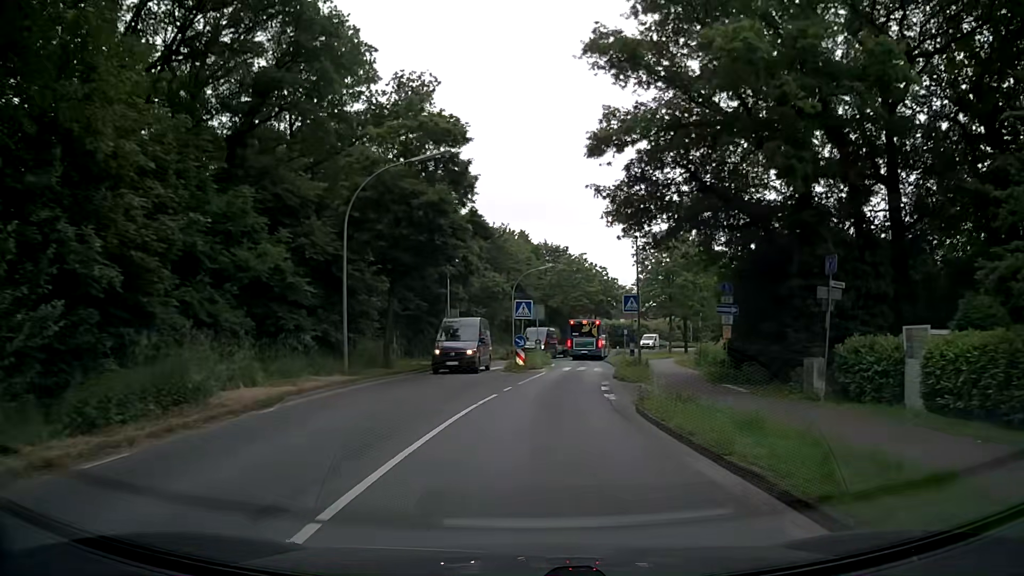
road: secondary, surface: asphalt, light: Day
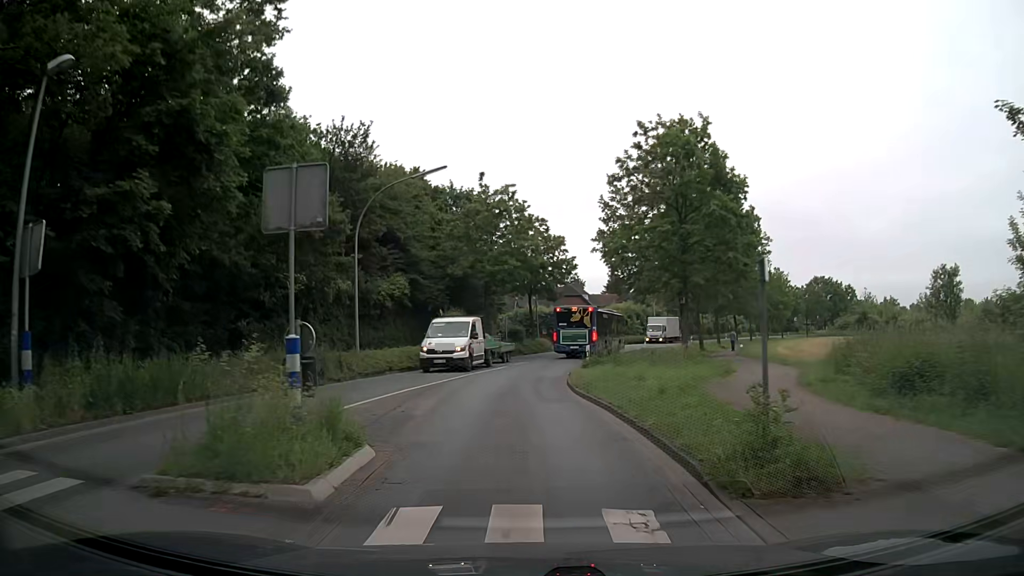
(+2.6, +31.7) m; +7°
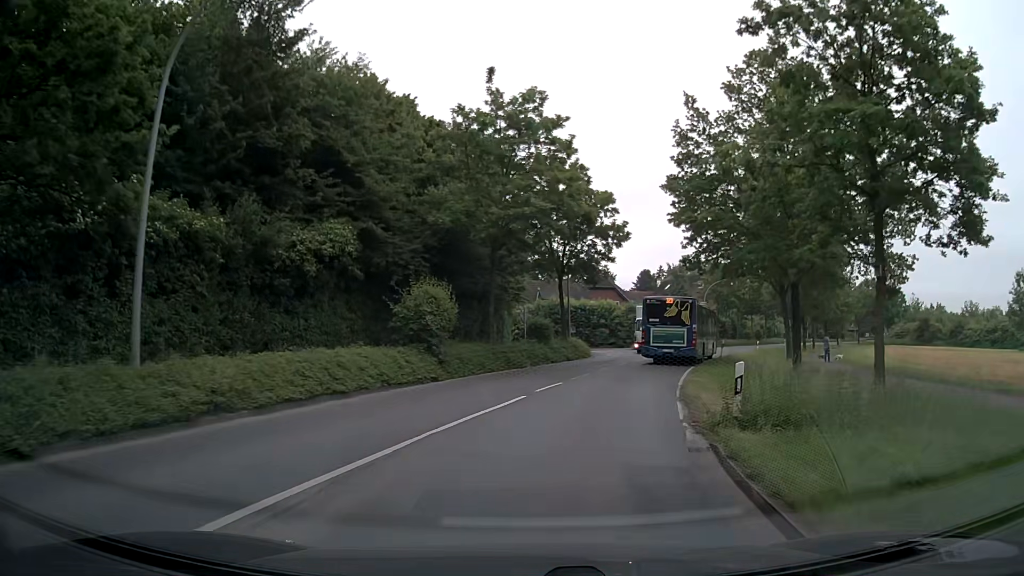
(-0.5, +16.8) m; -2°
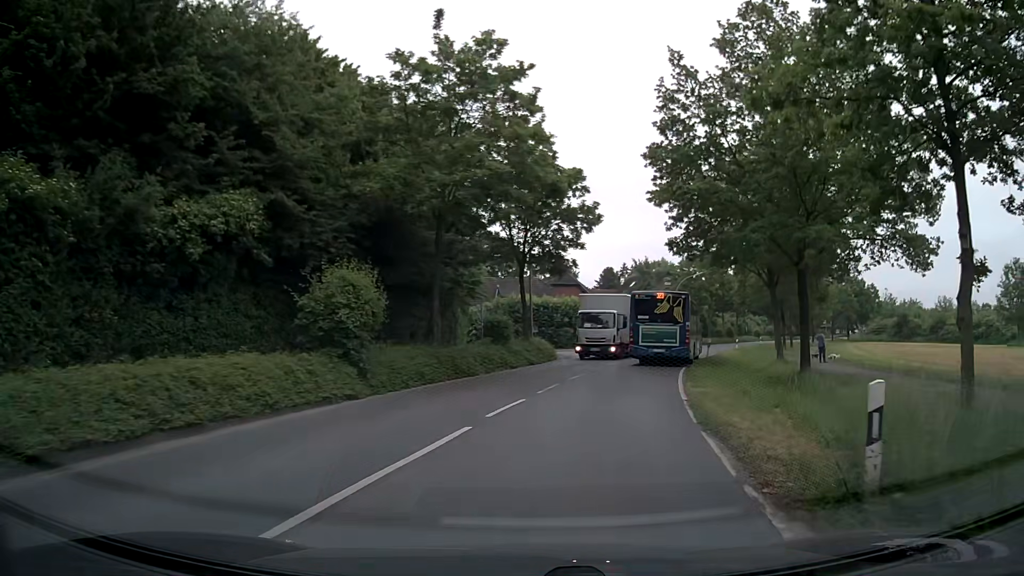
(+0.1, +5.1) m; +3°
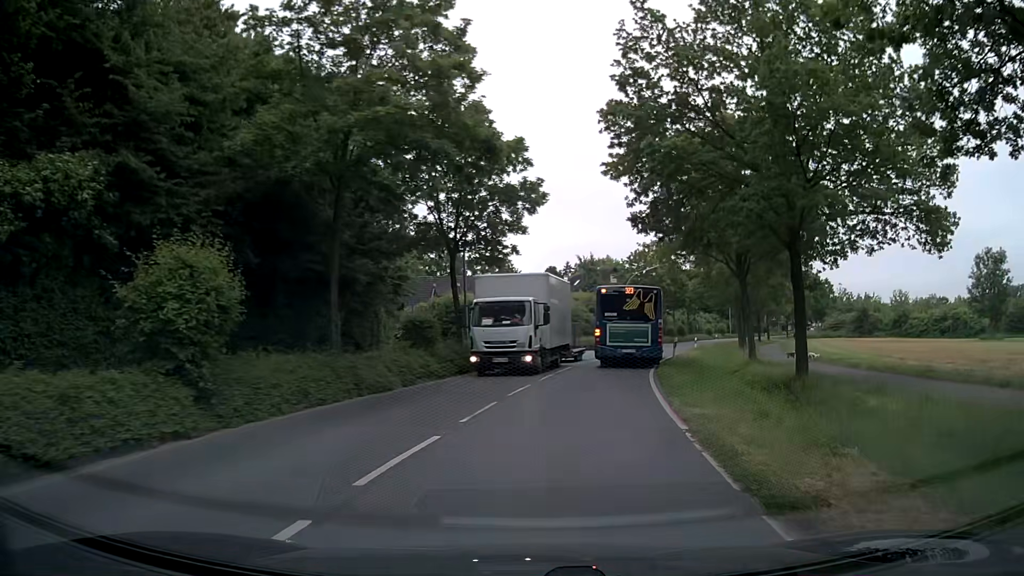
(+0.2, +5.0) m; +5°
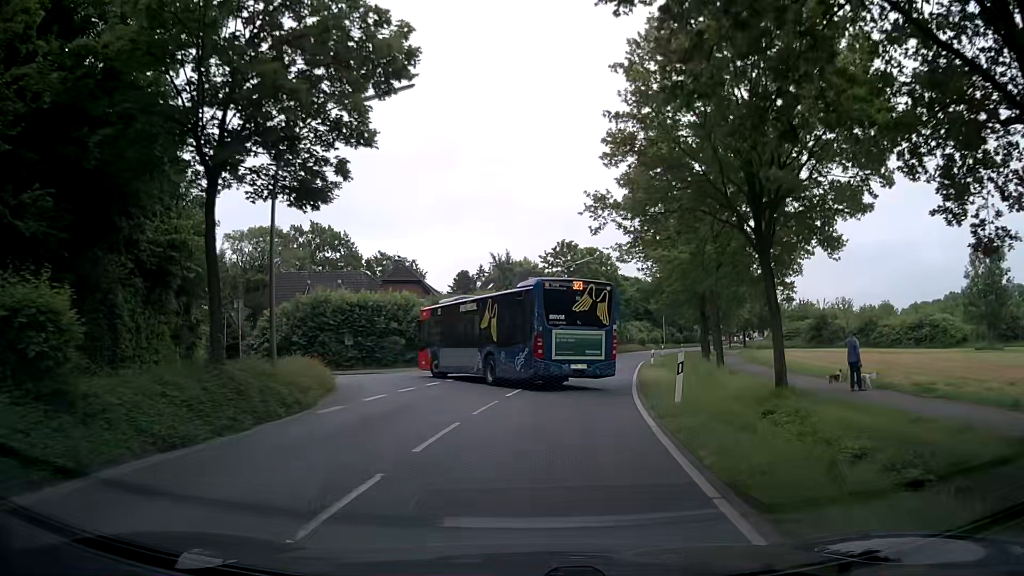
(+1.1, +15.2) m; +6°
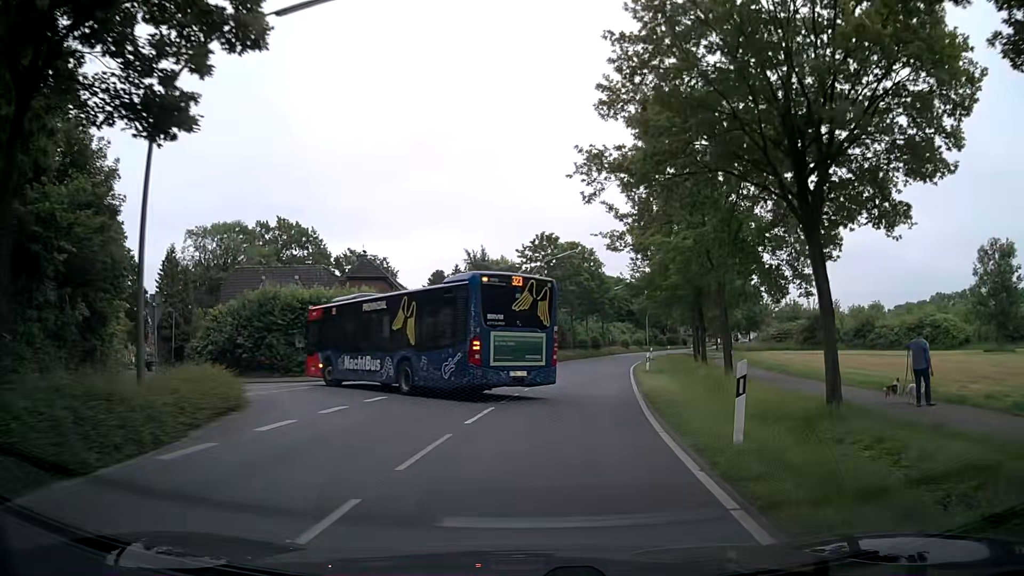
(+0.1, +5.5) m; +2°
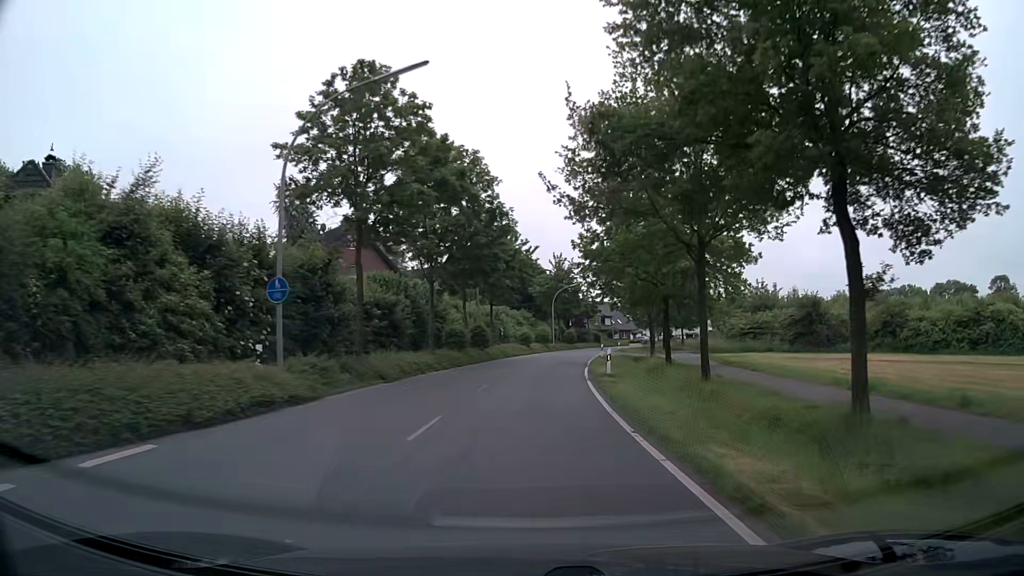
(+3.1, +33.4) m; +10°
(0, +10) (+1, +20) (+1, +30) (+2, +40) (+3, +50) (+5, +60) (+6, +70) (+9, +79) (+11, +89) (+14, +99) m
